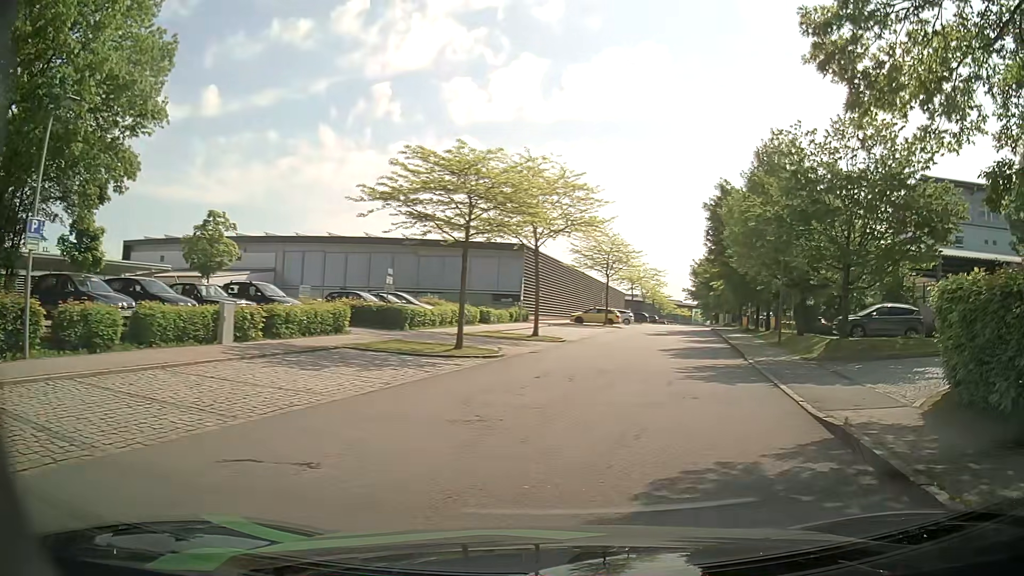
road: residential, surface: asphalt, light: Day
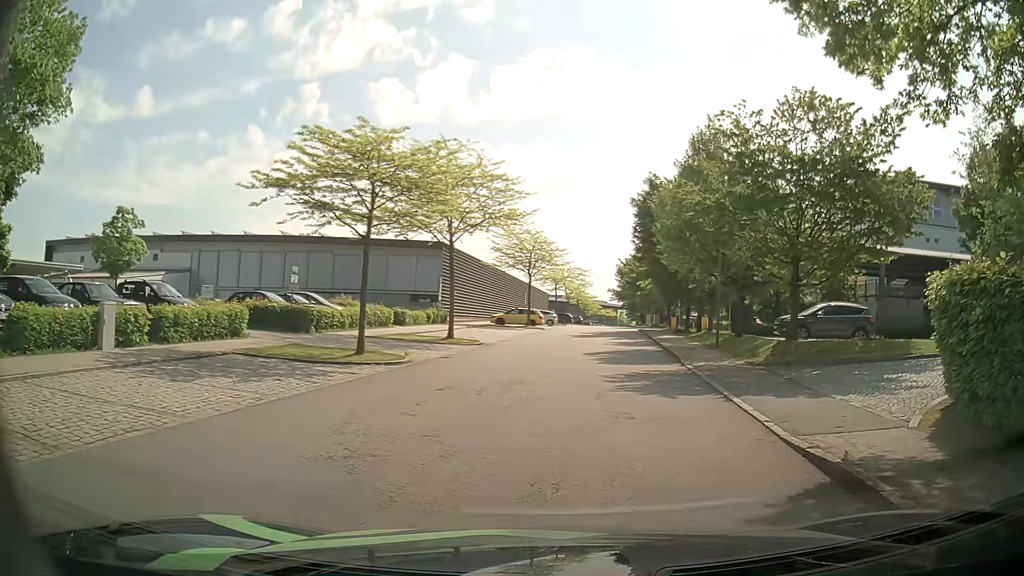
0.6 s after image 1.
(+0.1, +2.3) m; +5°
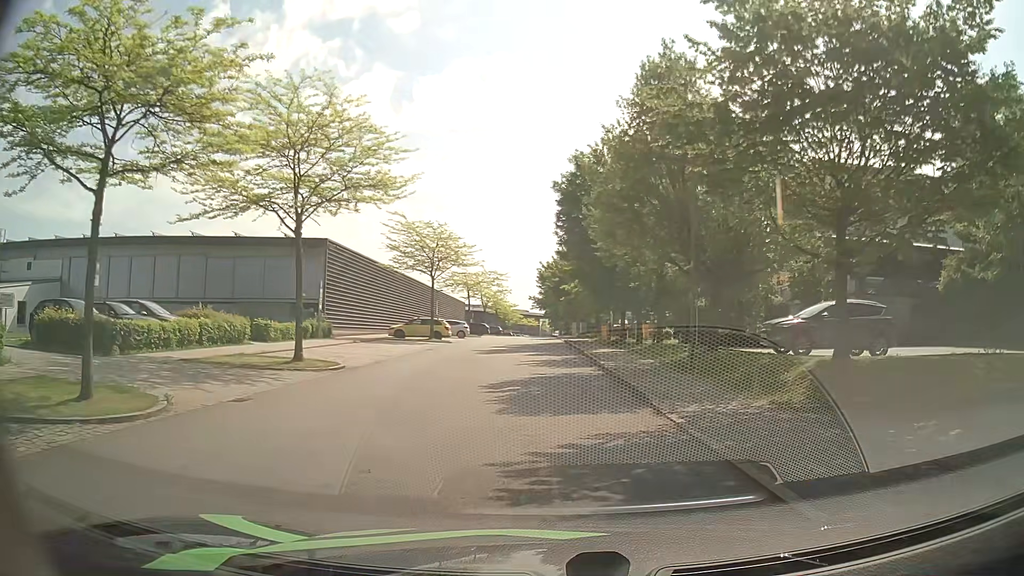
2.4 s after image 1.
(+0.9, +8.9) m; +8°
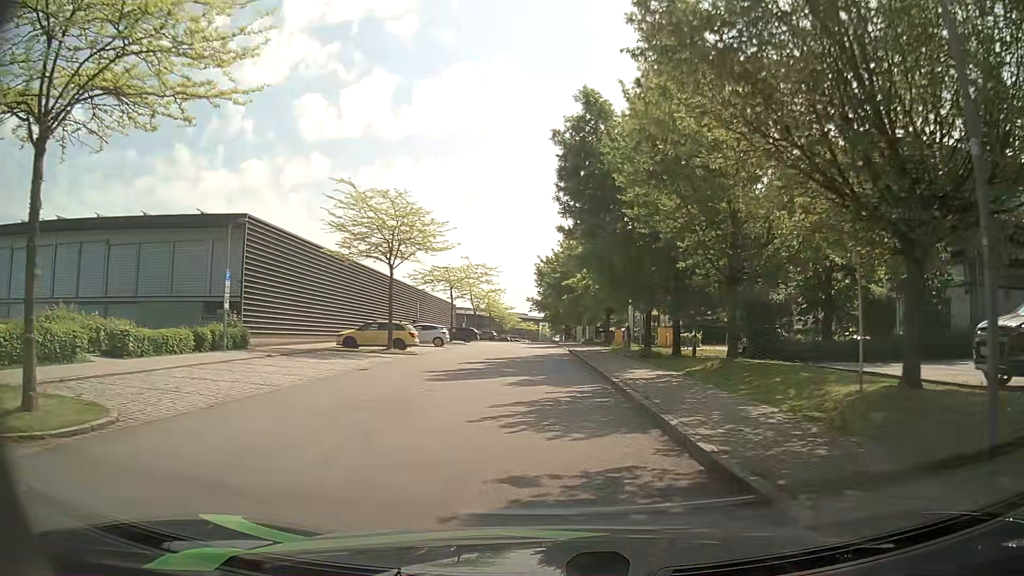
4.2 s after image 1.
(-0.2, +11.4) m; -1°
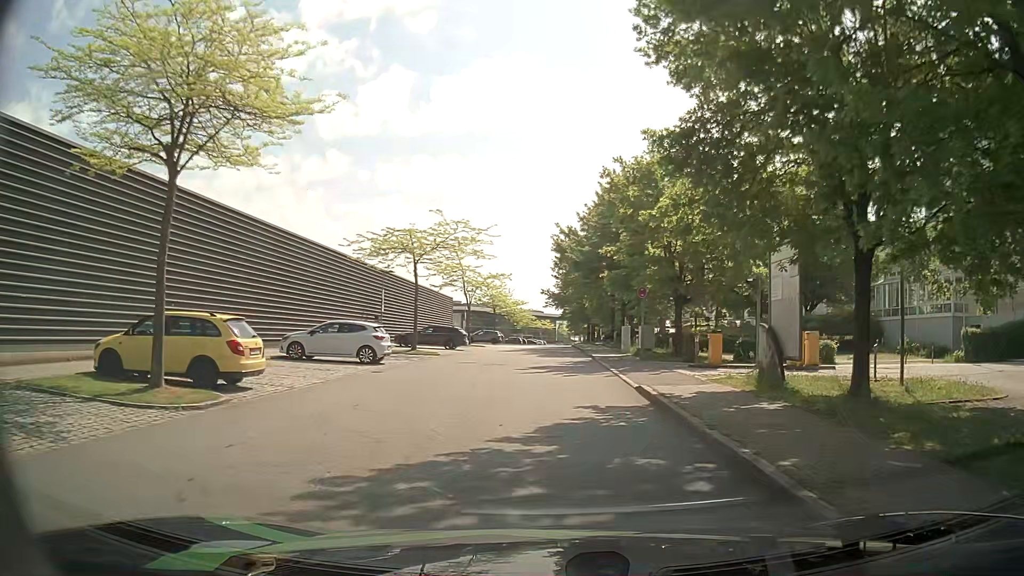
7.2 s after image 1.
(-0.6, +21.3) m; -1°
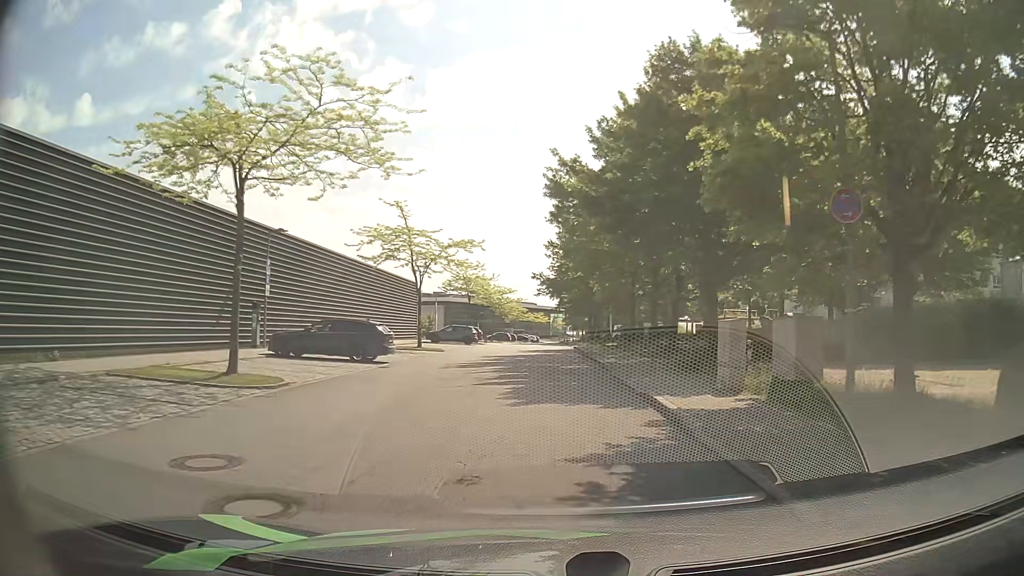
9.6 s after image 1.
(0.0, +19.3) m; -1°
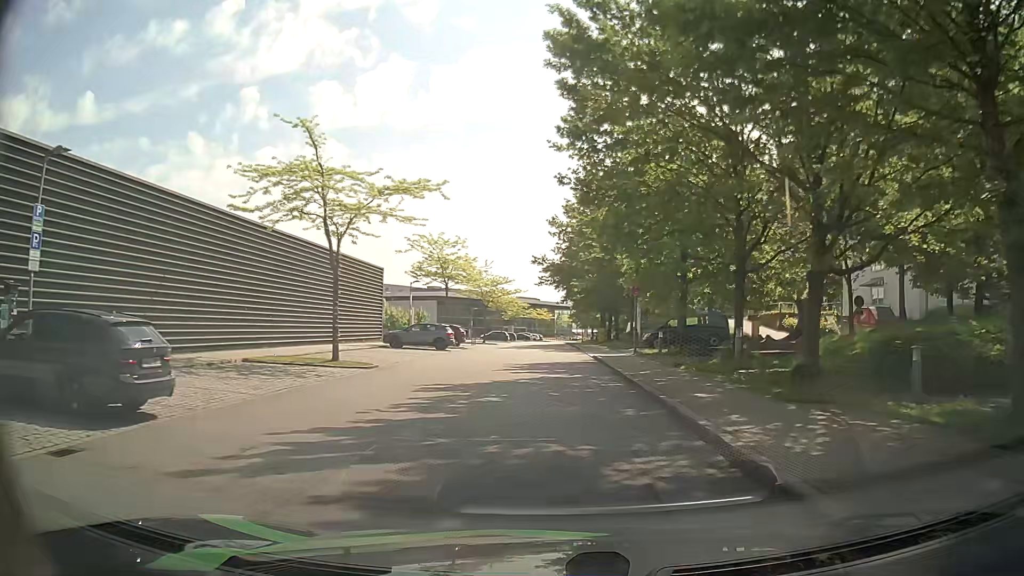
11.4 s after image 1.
(+0.2, +15.3) m; +2°
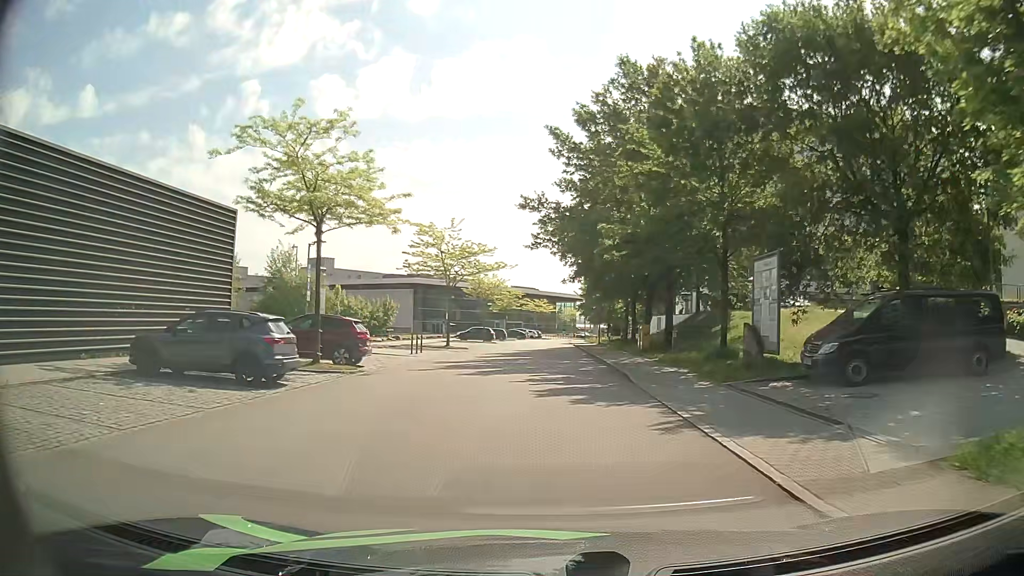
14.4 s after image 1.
(-0.5, +25.0) m; -2°
(0, +10) (0, +20) (+1, +30) (+1, +40) (+1, +50) (+1, +60) (+1, +70) (+2, +80) (+2, +90) (+3, +100) m
